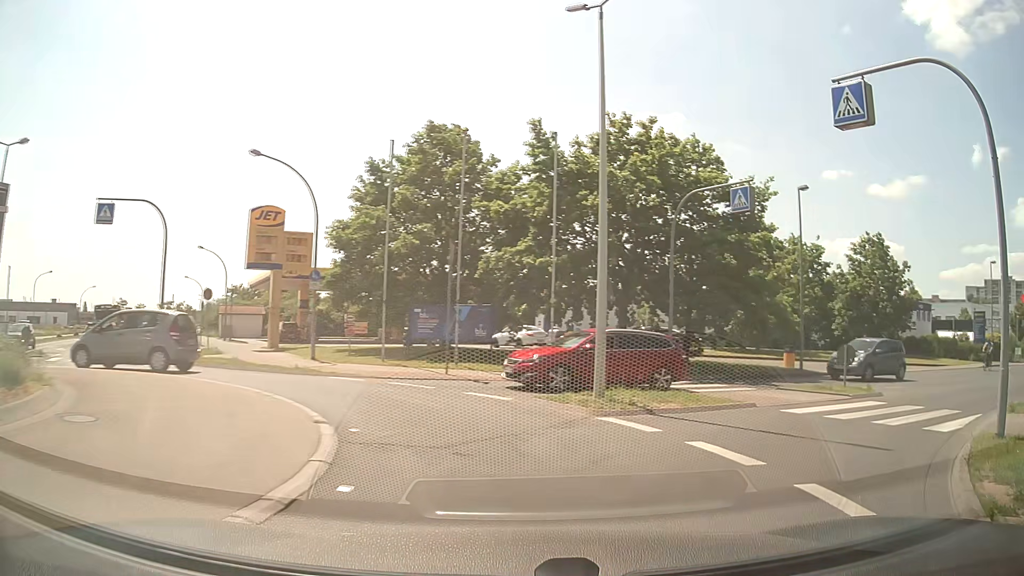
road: tertiary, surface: asphalt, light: Day
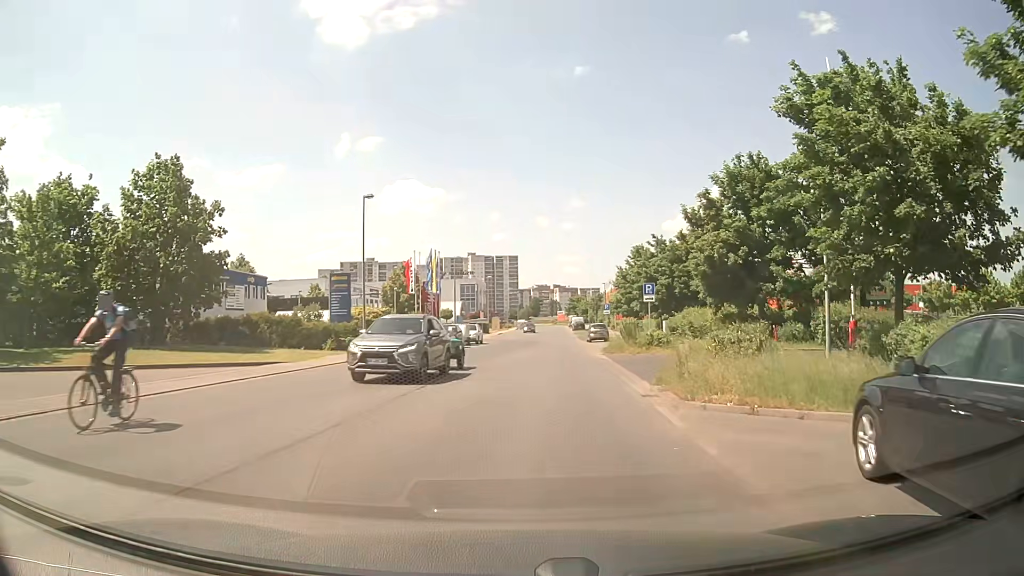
(+11.6, +16.6) m; +56°
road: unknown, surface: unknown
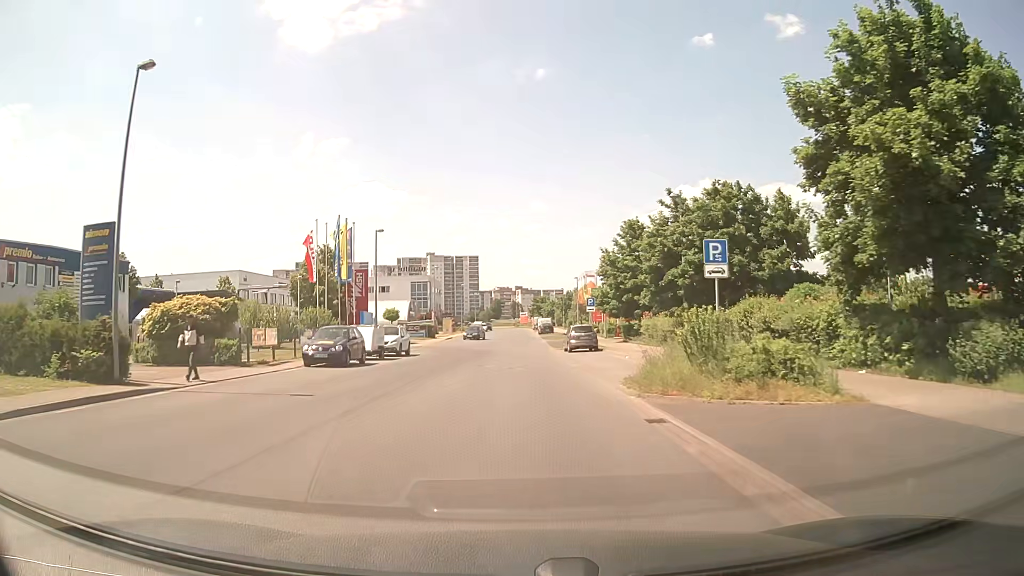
(+0.9, +18.8) m; +4°
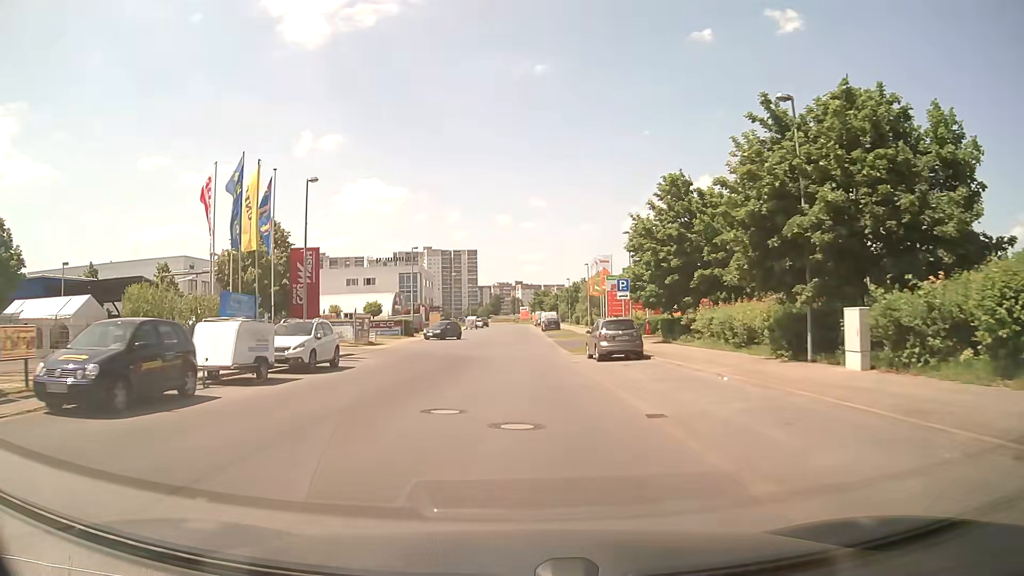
(0.0, +14.6) m; 0°
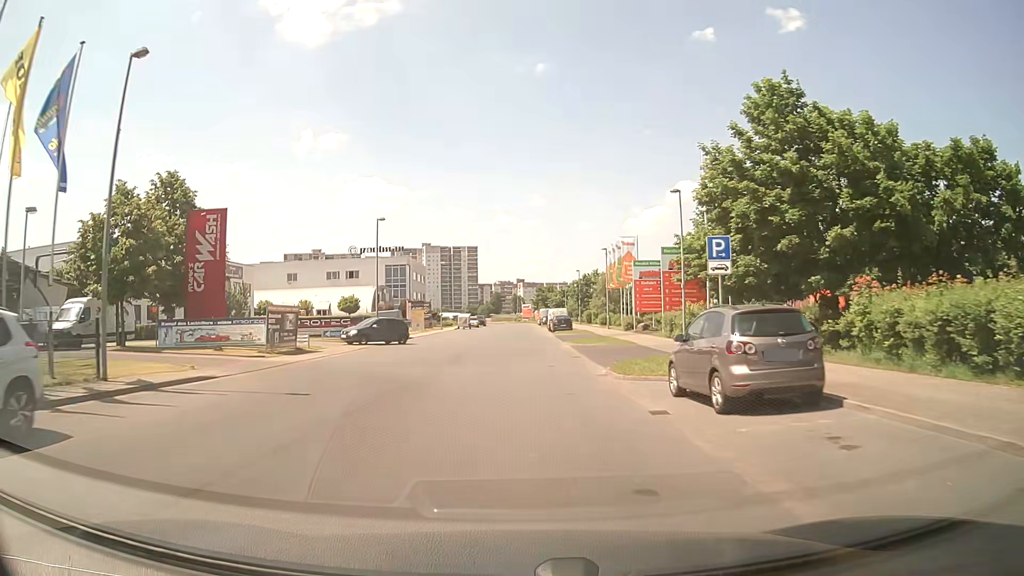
(0.0, +15.2) m; 0°
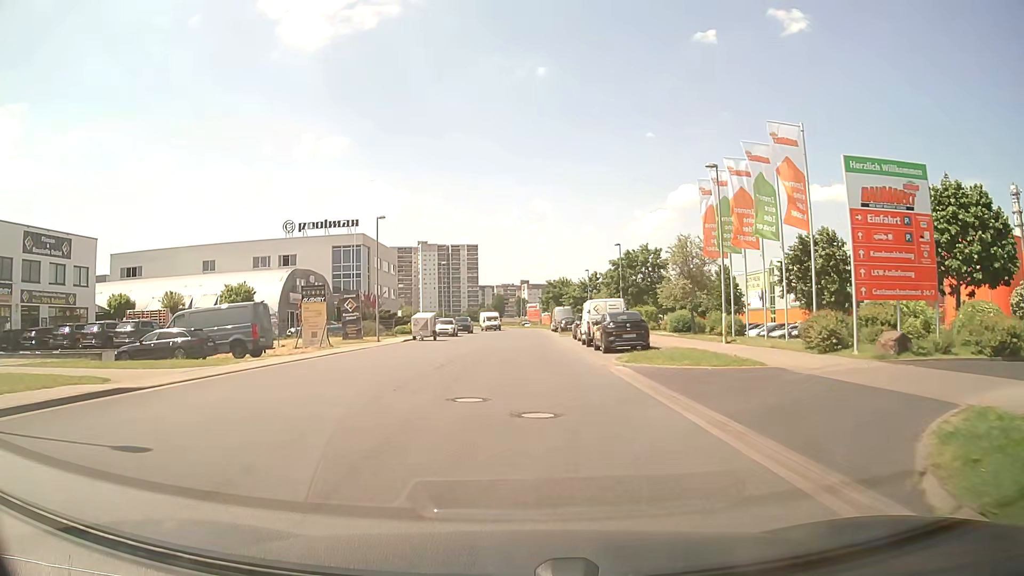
(+0.1, +35.1) m; 0°
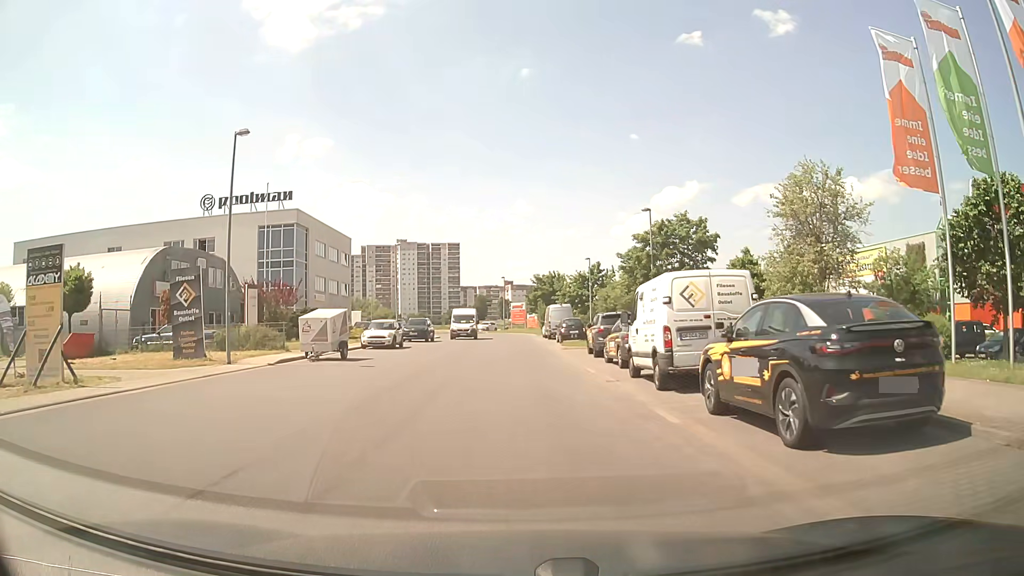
(+0.2, +19.1) m; +1°
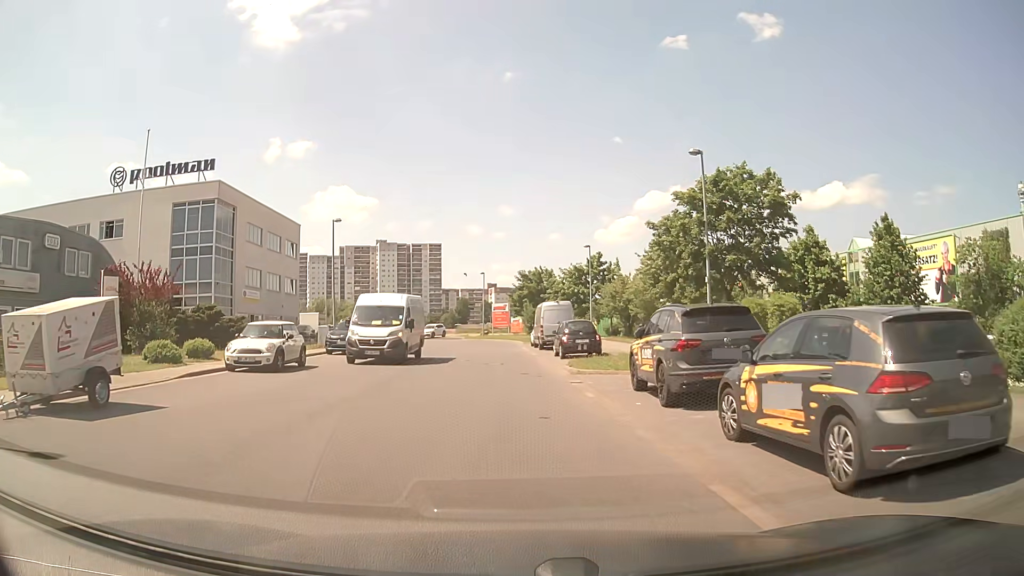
(+0.1, +14.3) m; +1°
